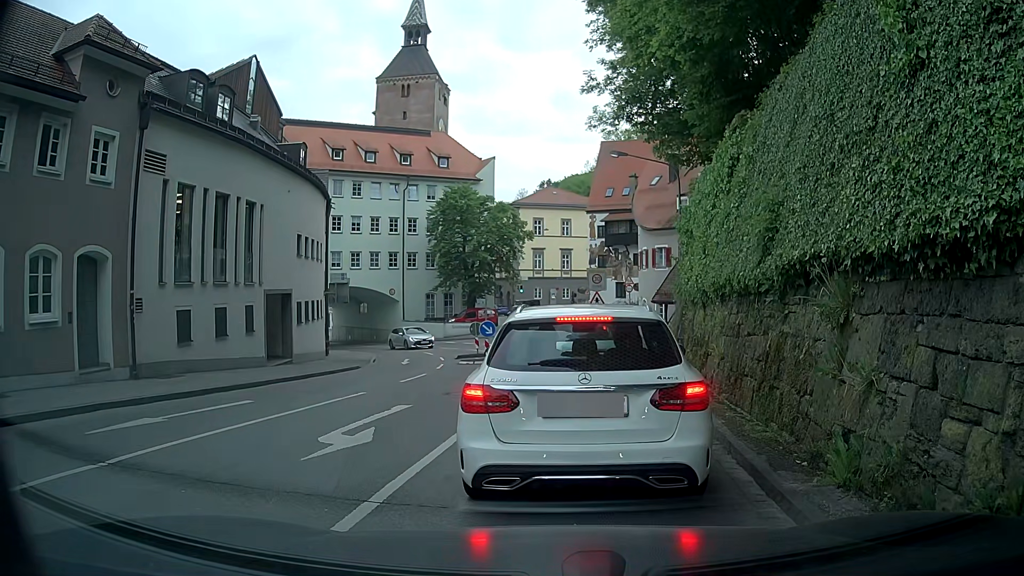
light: Day
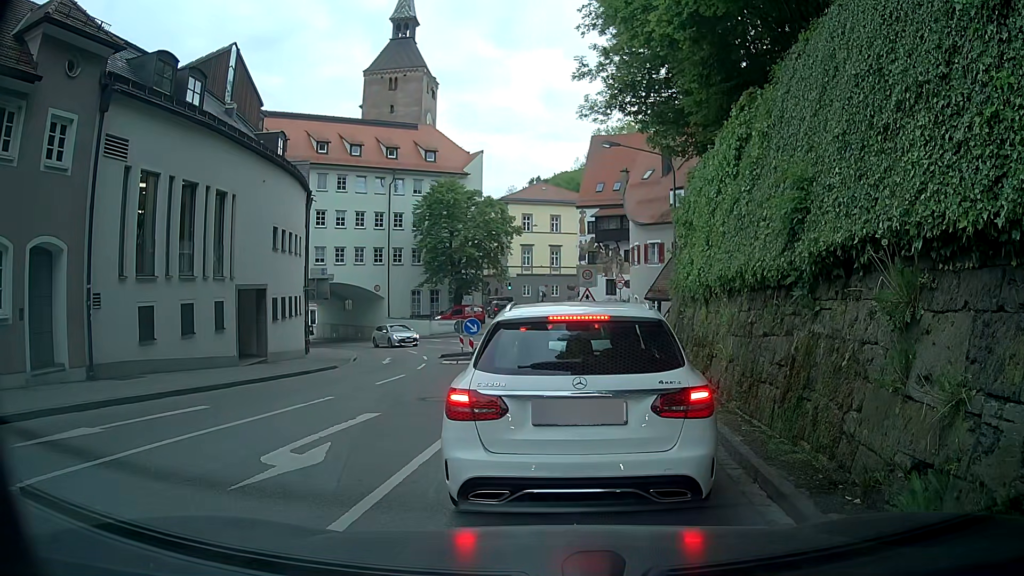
(0.0, +1.3) m; 0°
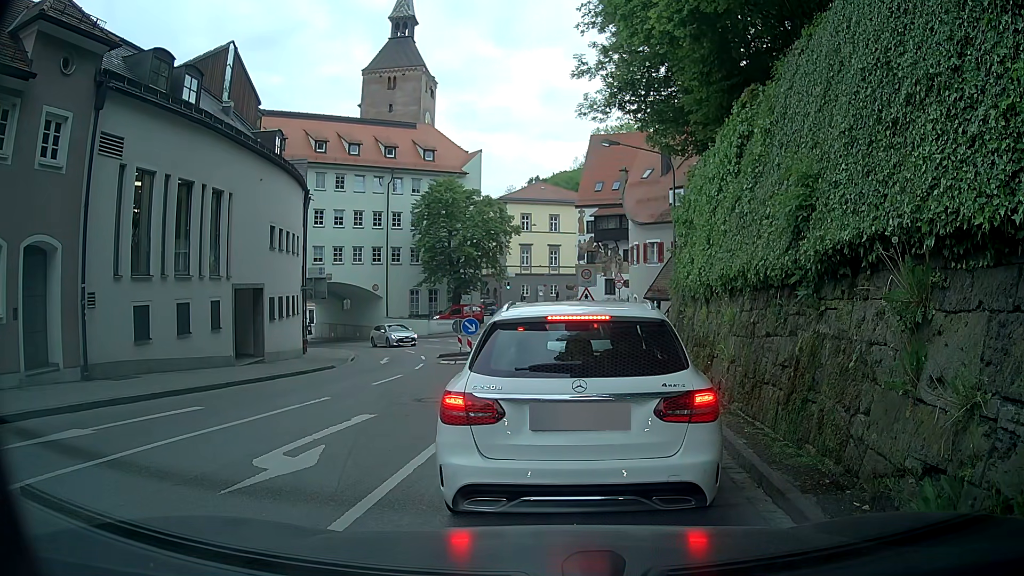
(0.0, +0.2) m; 0°
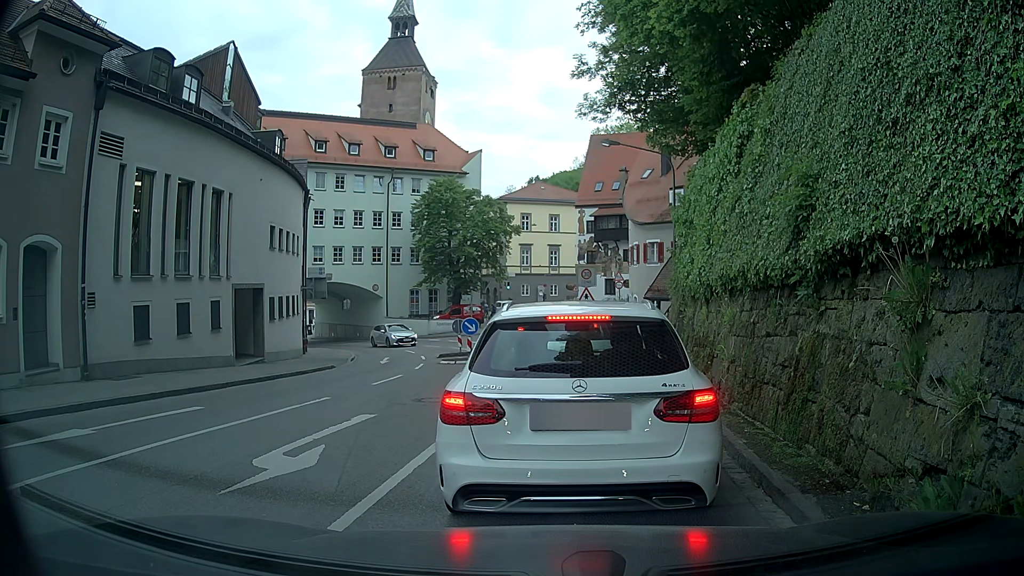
(0.0, 0.0) m; 0°
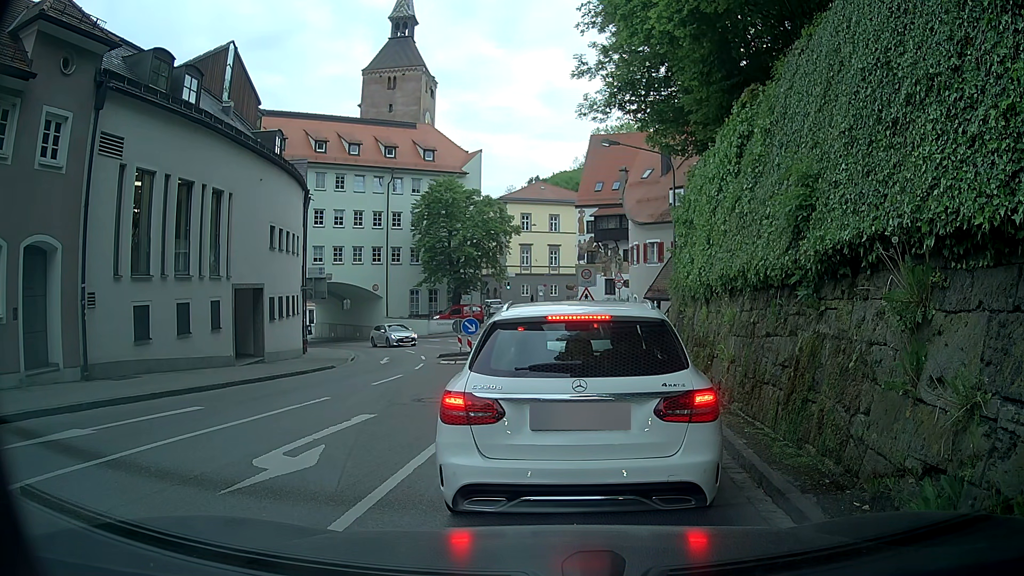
(0.0, 0.0) m; 0°
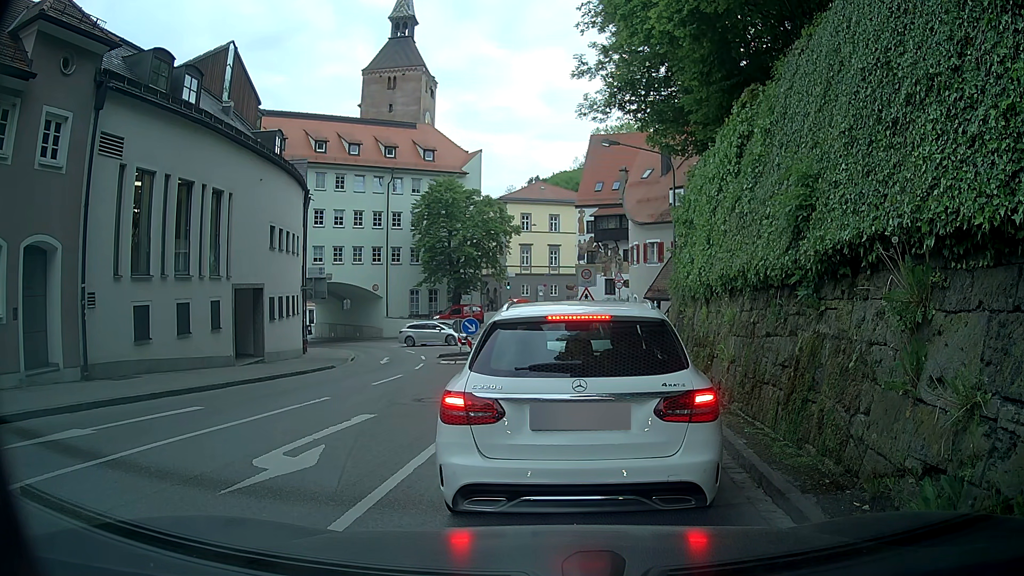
(0.0, 0.0) m; 0°
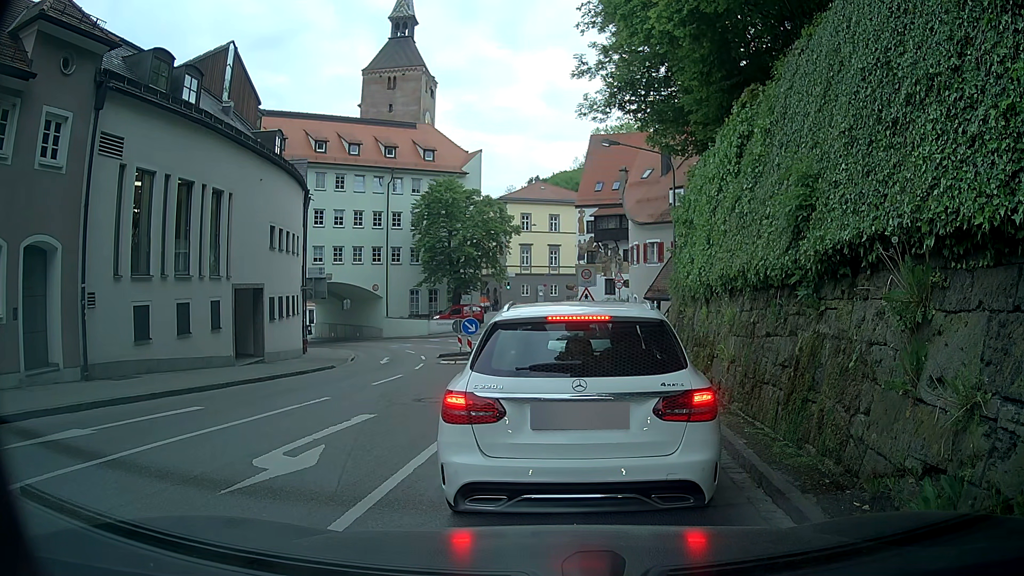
(0.0, 0.0) m; 0°
